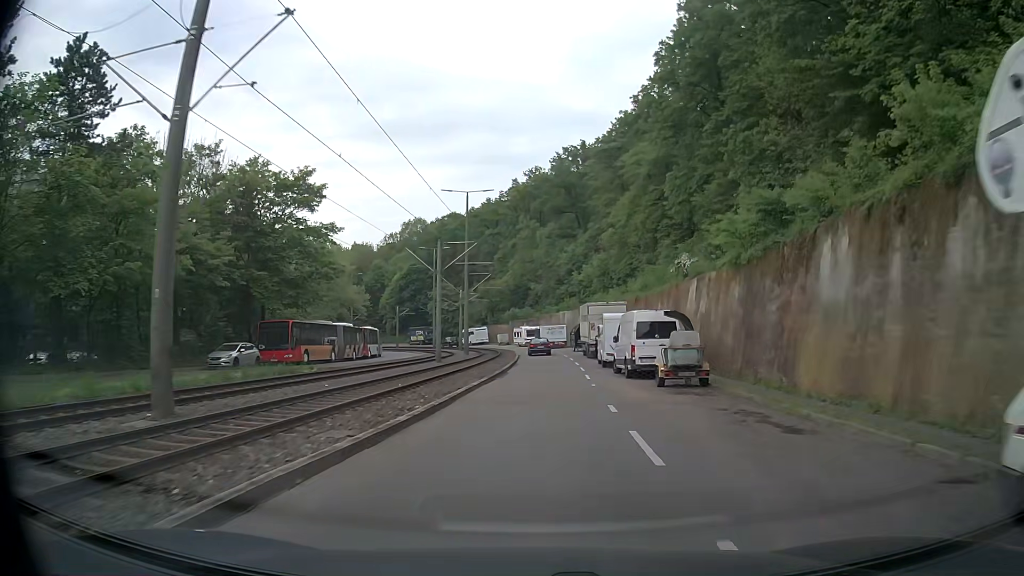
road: secondary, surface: asphalt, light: Day
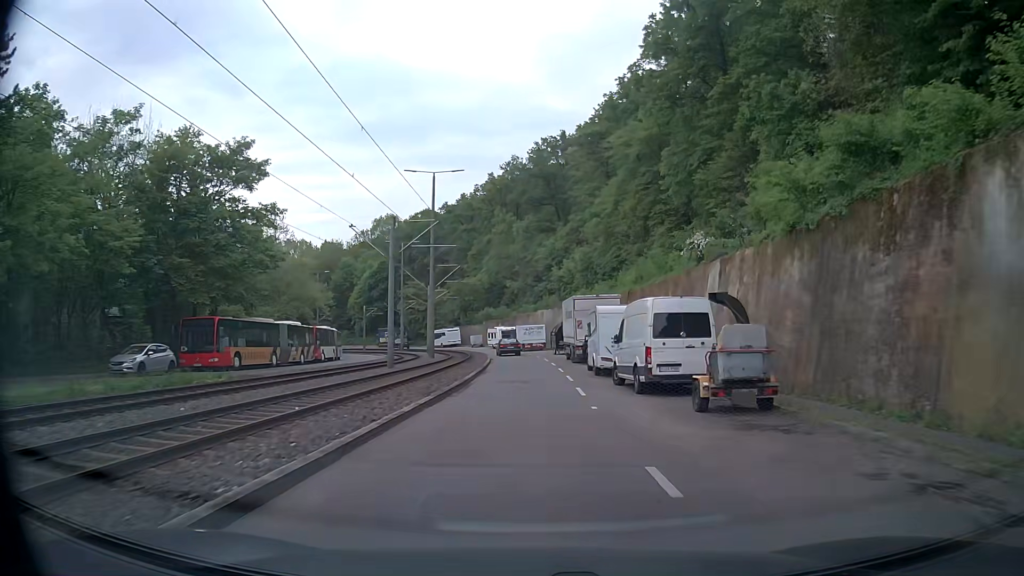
(+0.2, +7.8) m; +3°
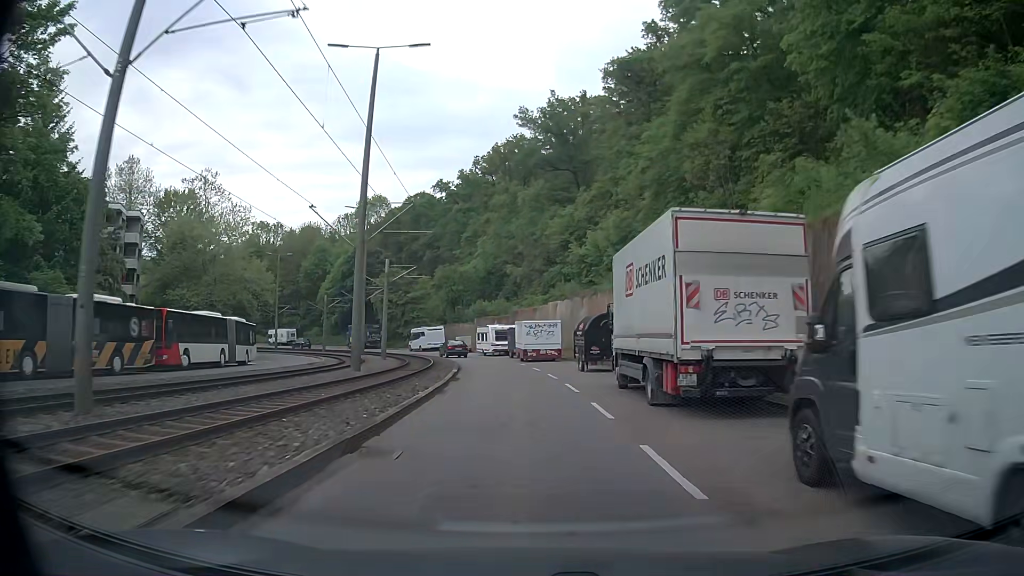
(-0.1, +24.3) m; 0°
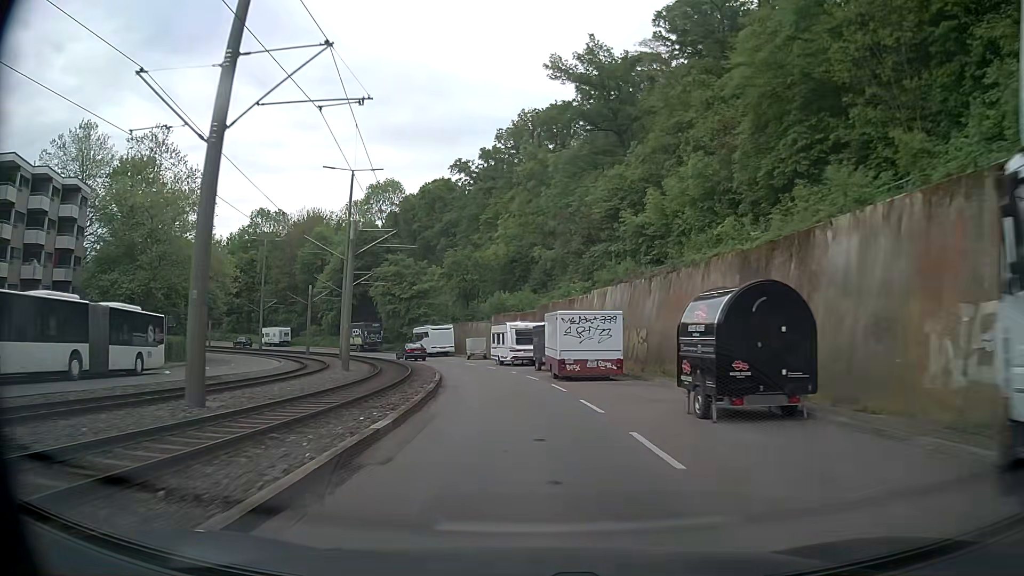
(-0.5, +16.5) m; -3°
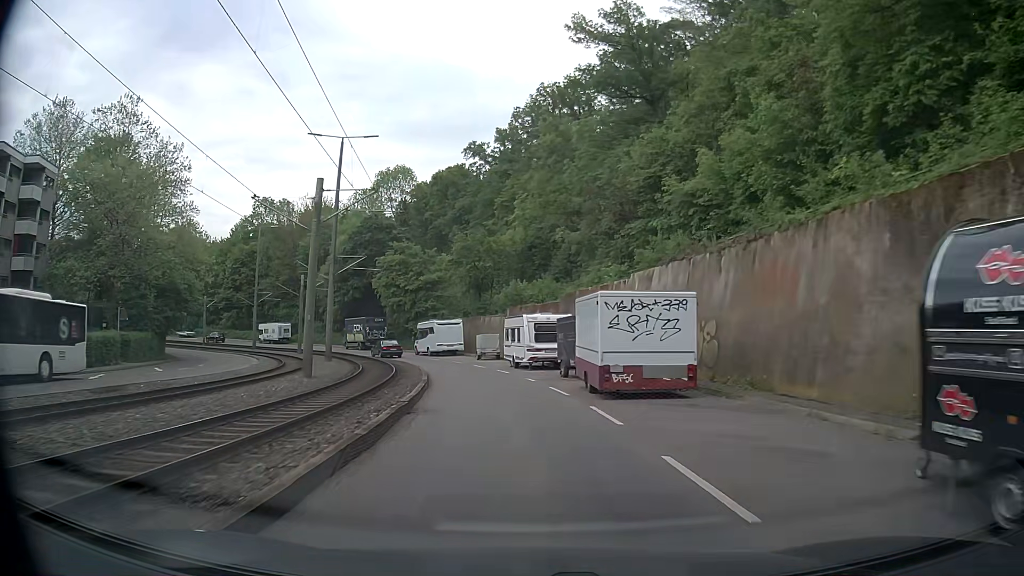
(-0.1, +8.2) m; -1°
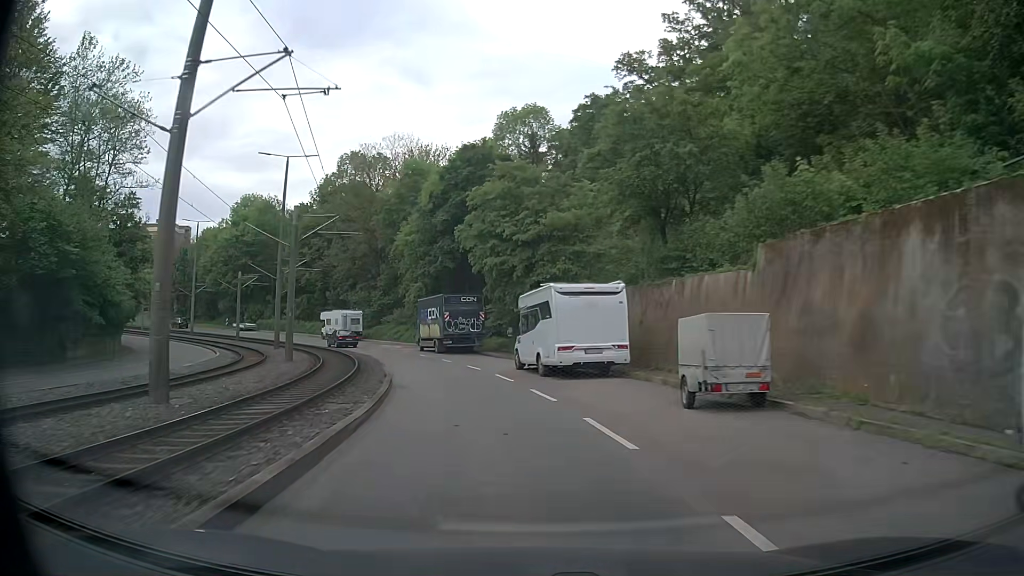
(-3.3, +32.3) m; -14°
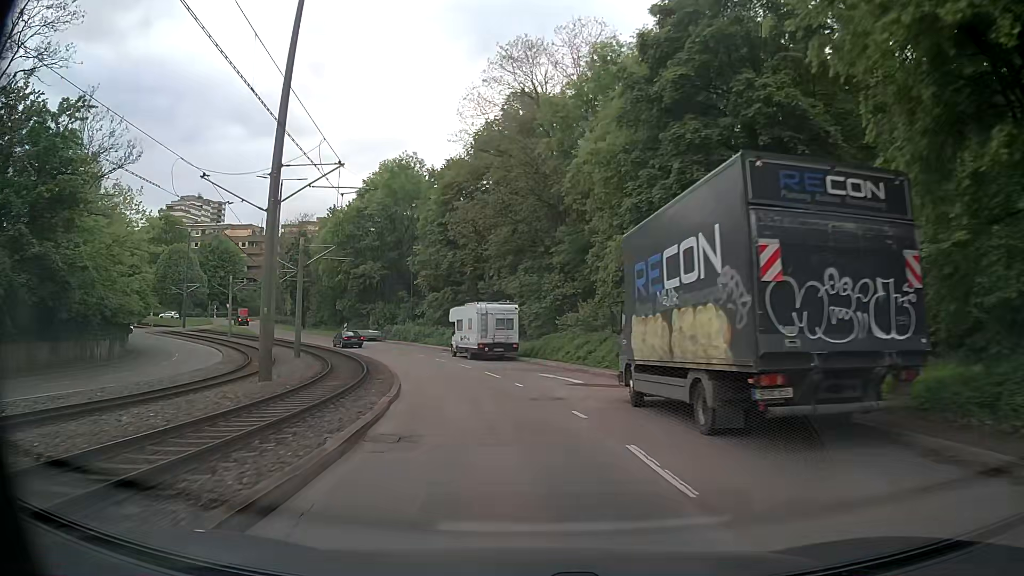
(-4.7, +31.3) m; -17°
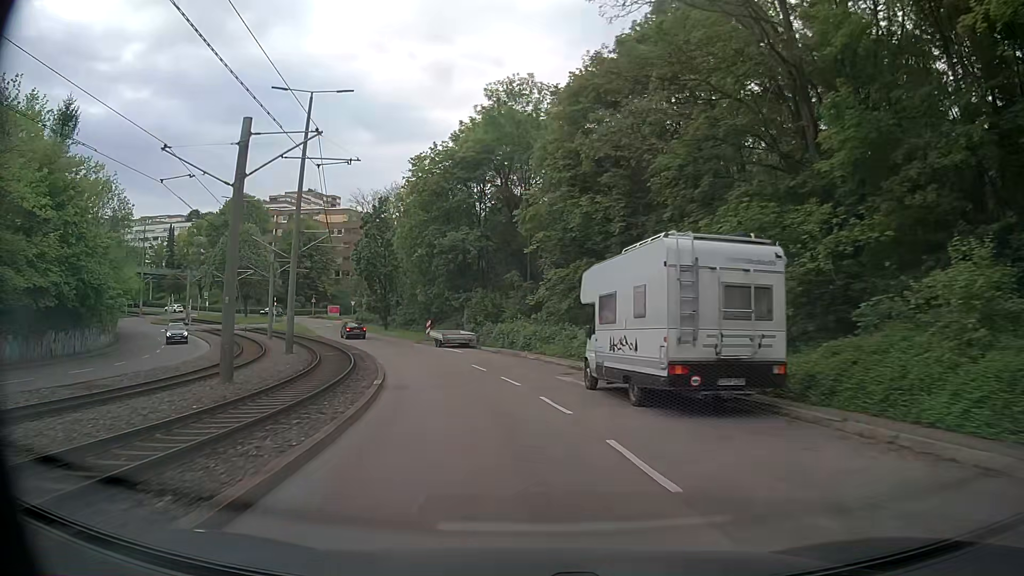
(-2.4, +23.5) m; -12°
(0, +10) (-2, +20) (-4, +30) (-8, +39) (-12, +48) (-15, +57) (-19, +67) (-23, +76) (-28, +85) (-34, +92) m
